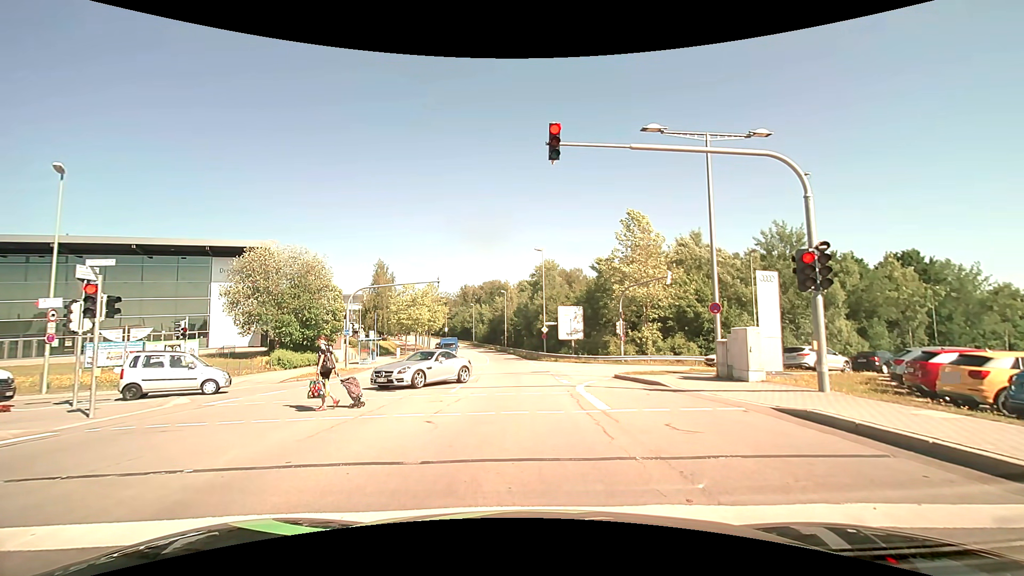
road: secondary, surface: asphalt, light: Day
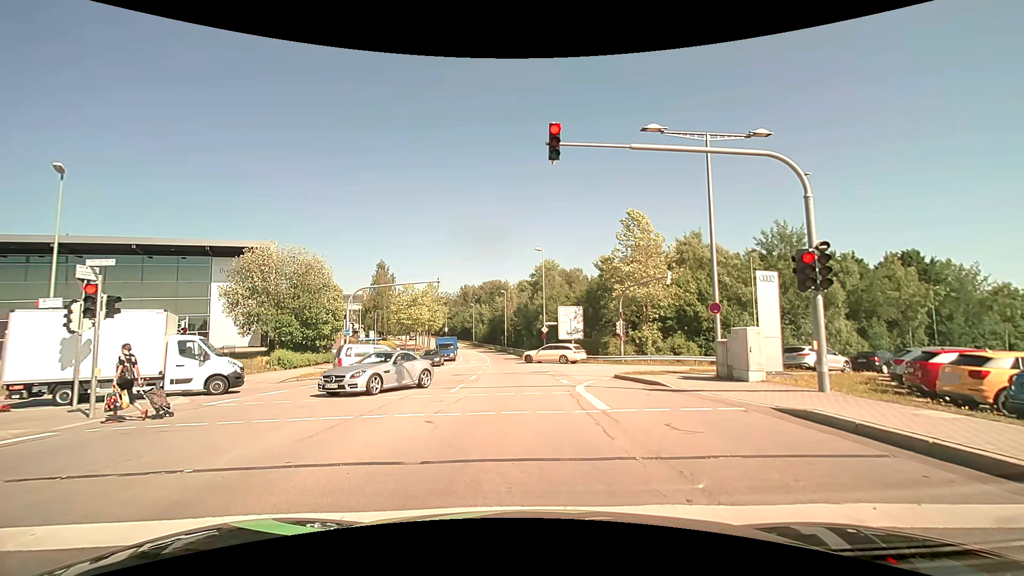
(0.0, 0.0) m; 0°
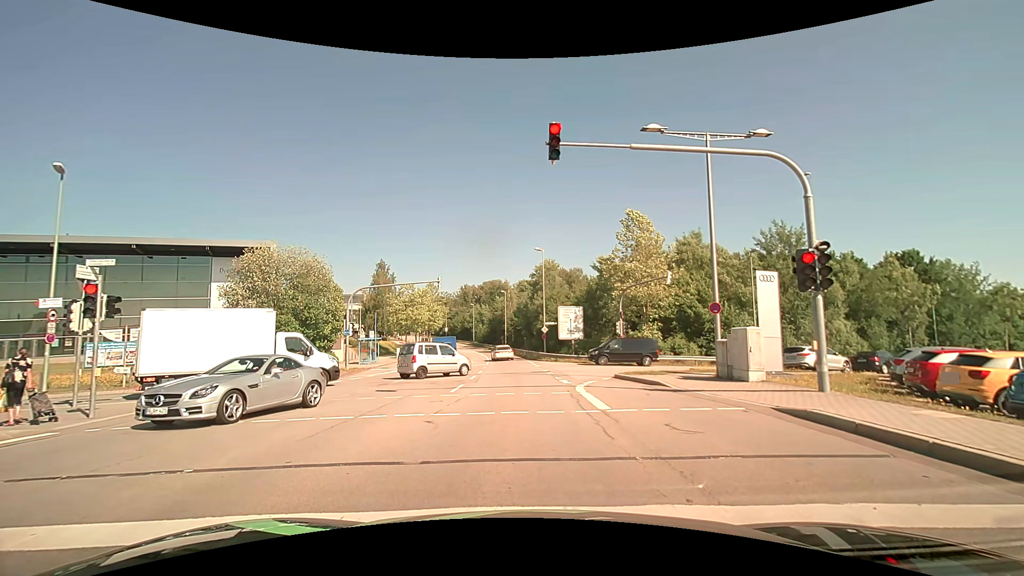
(0.0, 0.0) m; 0°
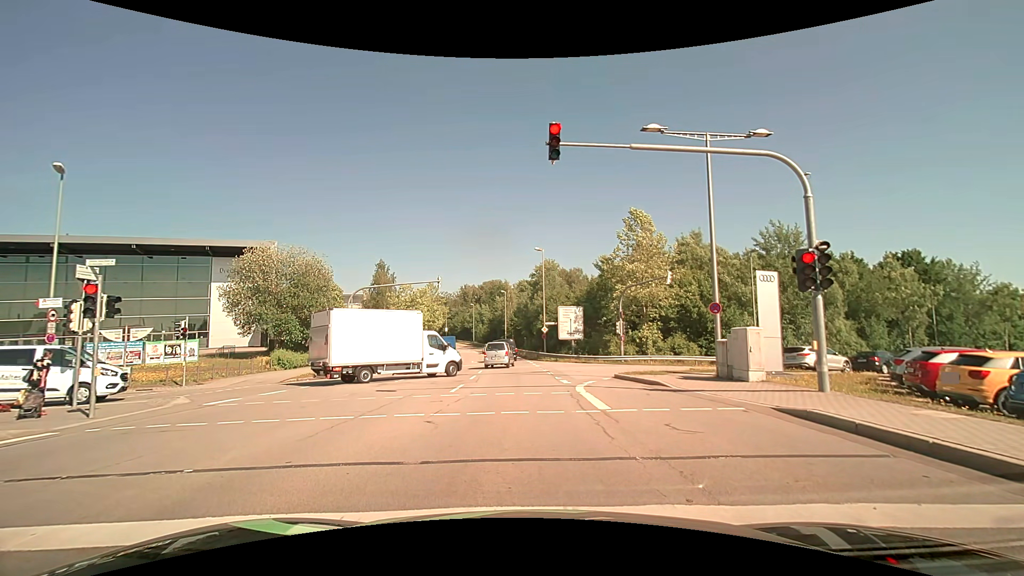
(0.0, 0.0) m; 0°
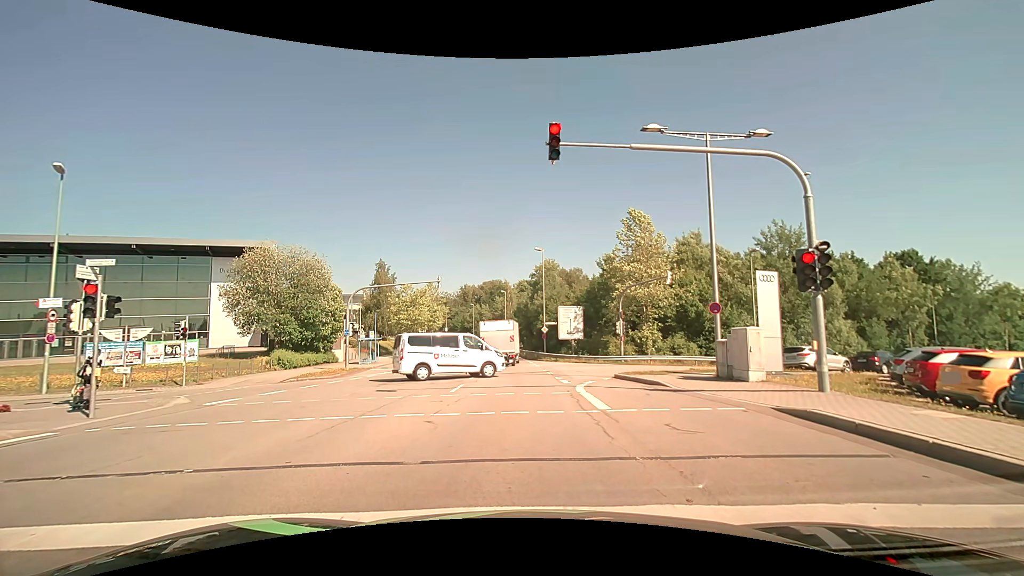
(0.0, 0.0) m; 0°
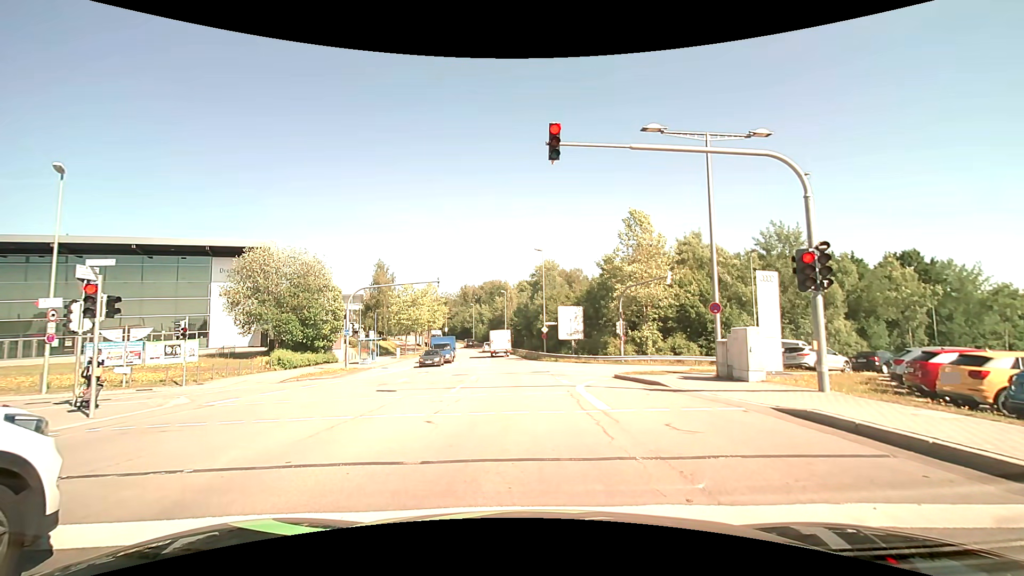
(0.0, 0.0) m; 0°
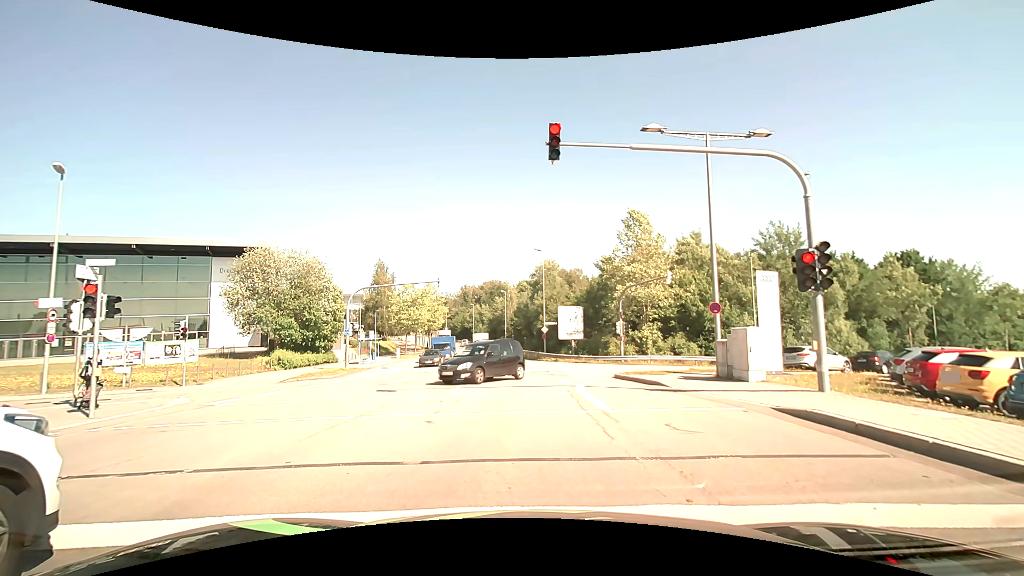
(0.0, 0.0) m; 0°
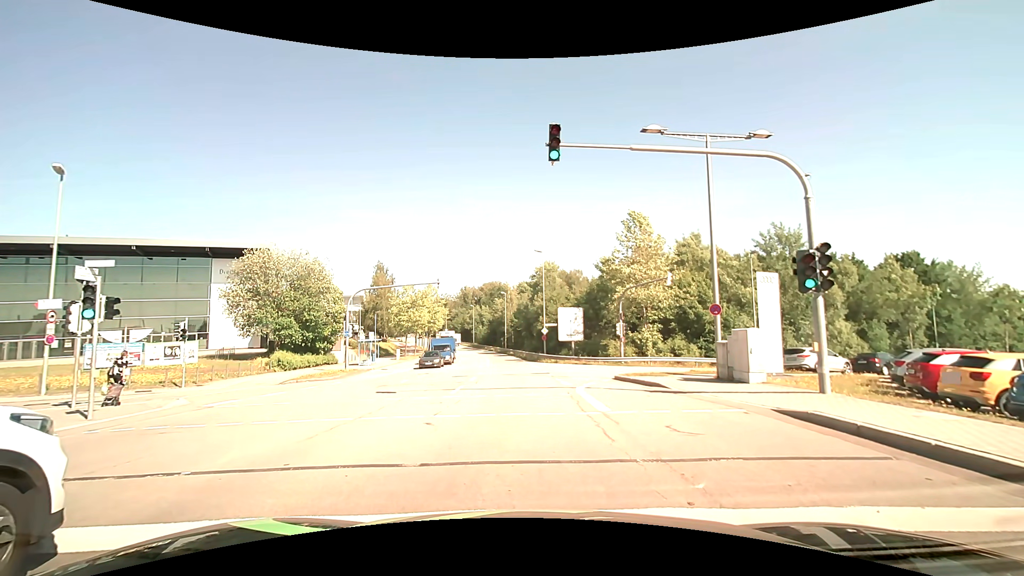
(0.0, 0.0) m; 0°
(0, +10) (0, +20) (-1, +30) (-2, +40) (-3, +50) (-4, +60) (-5, +70) (-6, +80) (-8, +89) (-10, +99) m
